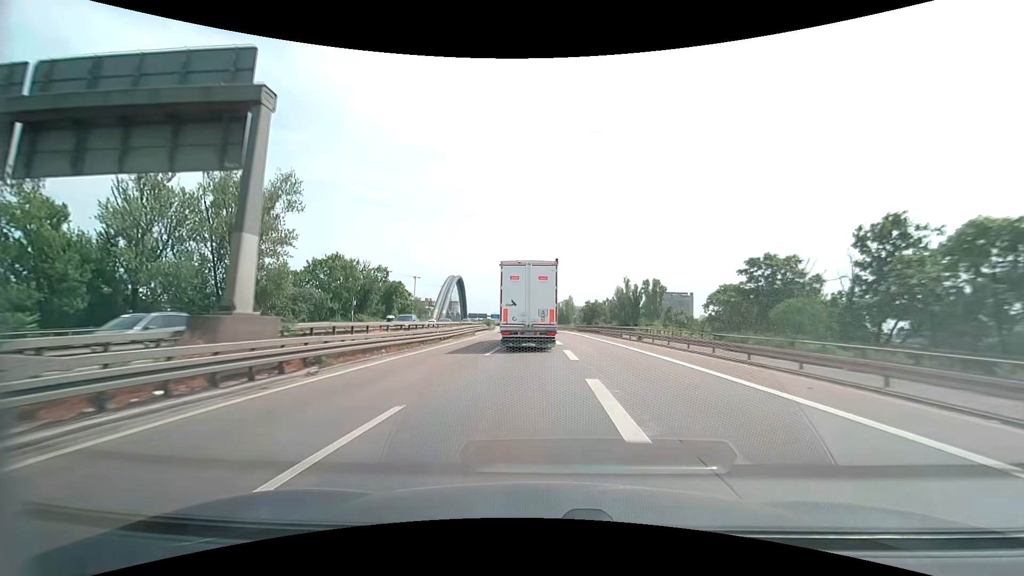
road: motorway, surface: asphalt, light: Day
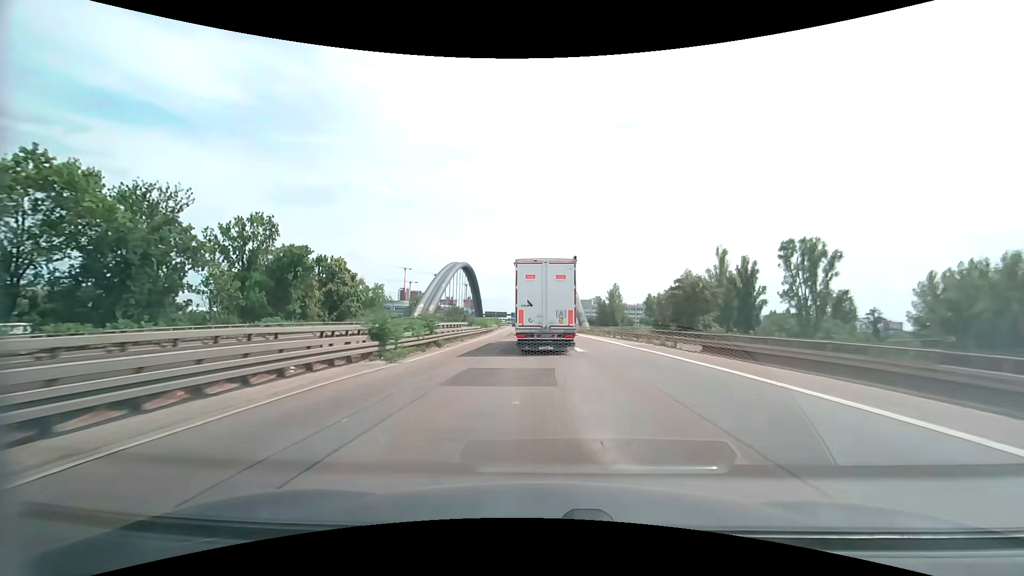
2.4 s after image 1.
(-1.3, +56.4) m; -3°
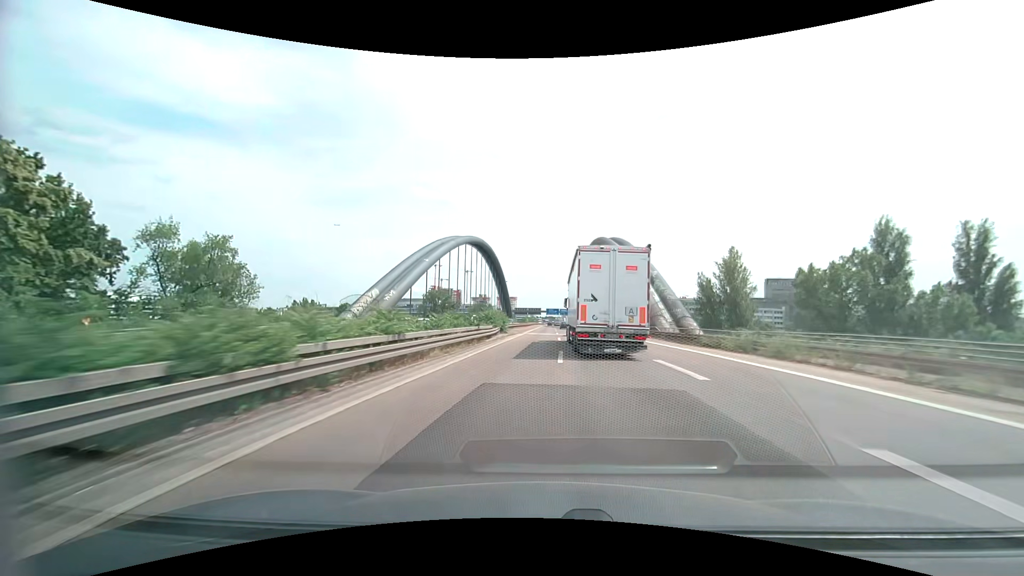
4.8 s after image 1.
(-2.5, +57.4) m; -5°
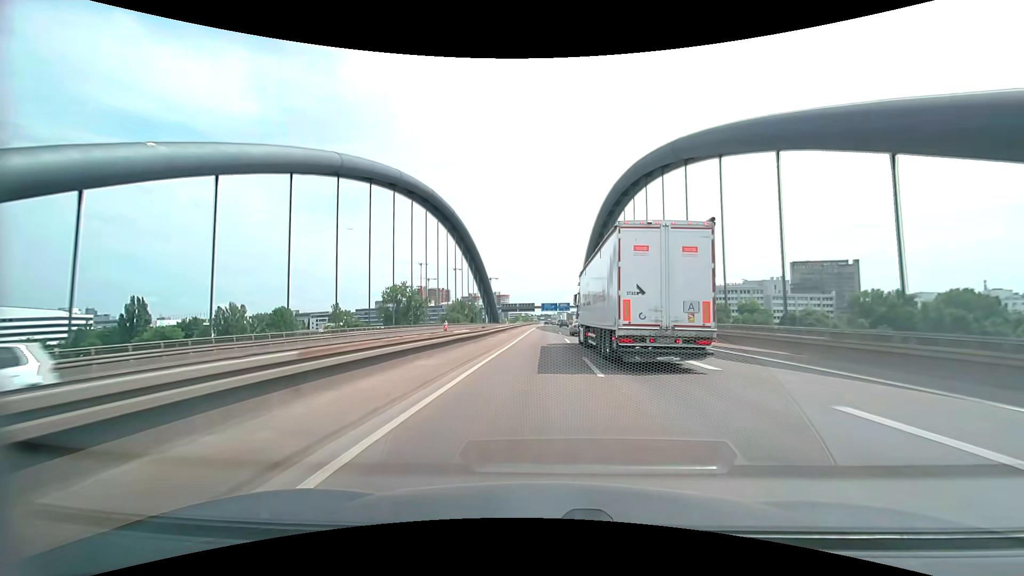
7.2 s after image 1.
(+0.3, +58.5) m; 0°
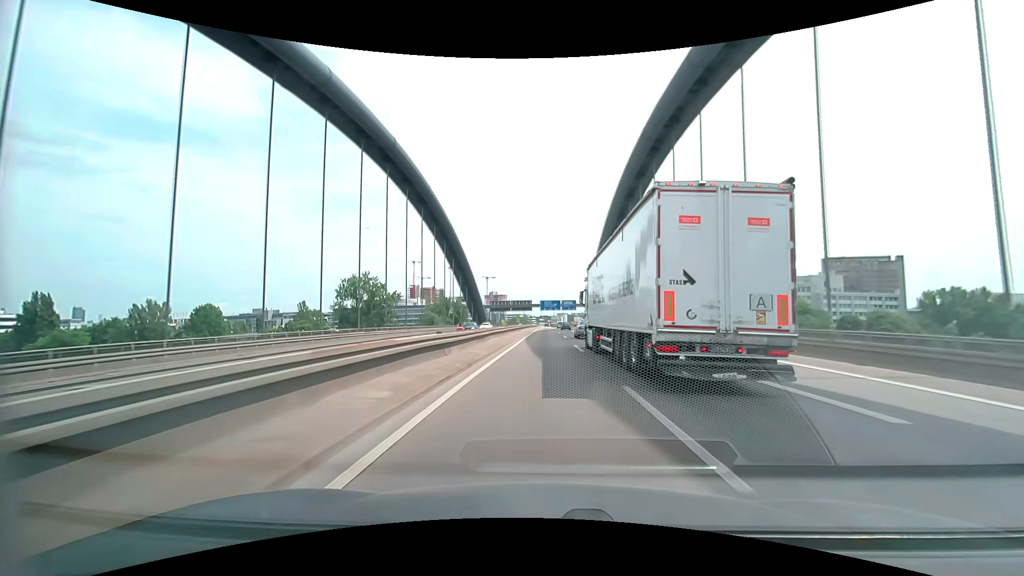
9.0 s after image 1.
(+0.1, +44.3) m; 0°
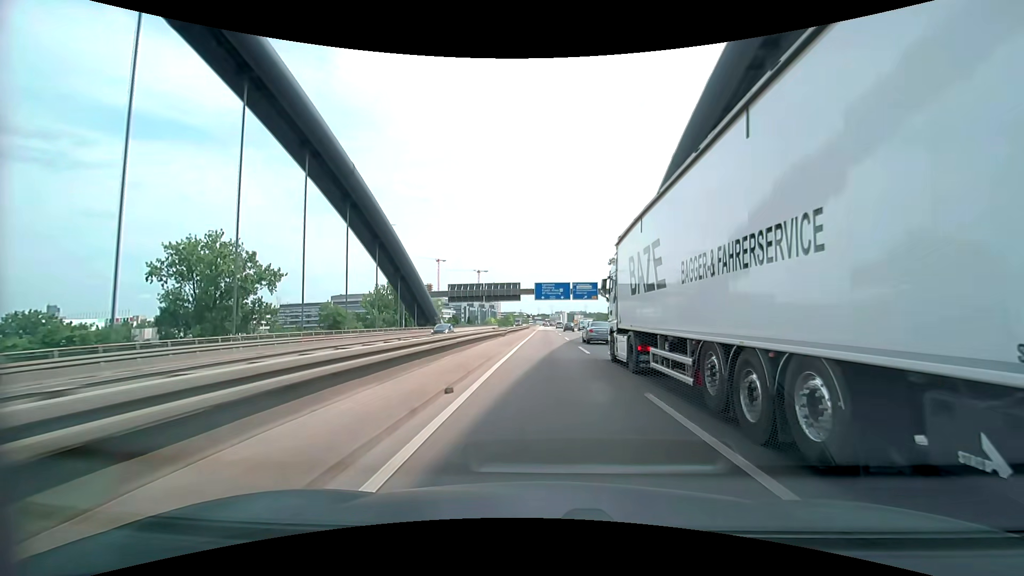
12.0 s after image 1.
(0.0, +74.0) m; 0°
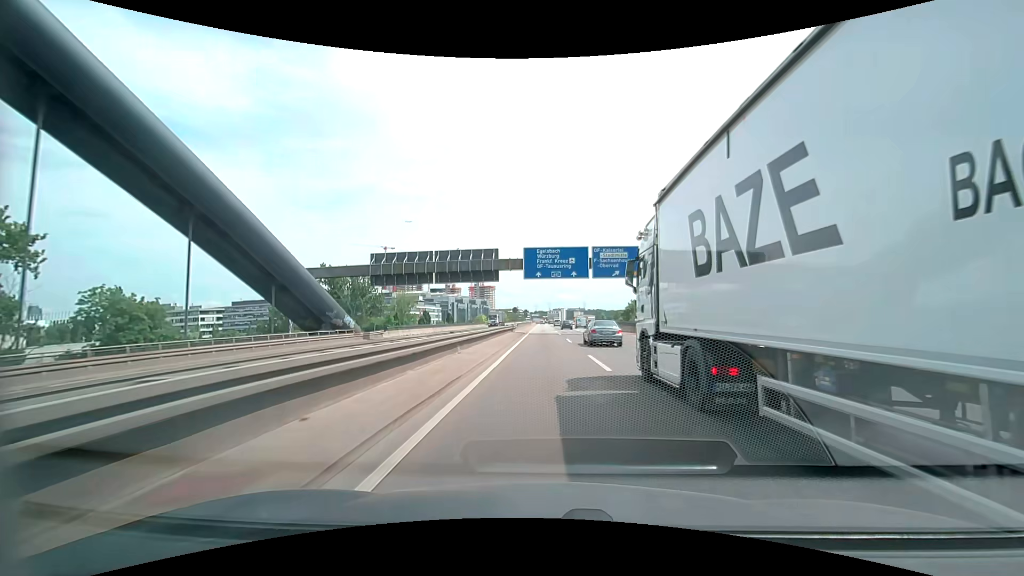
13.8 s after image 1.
(0.0, +44.4) m; 0°
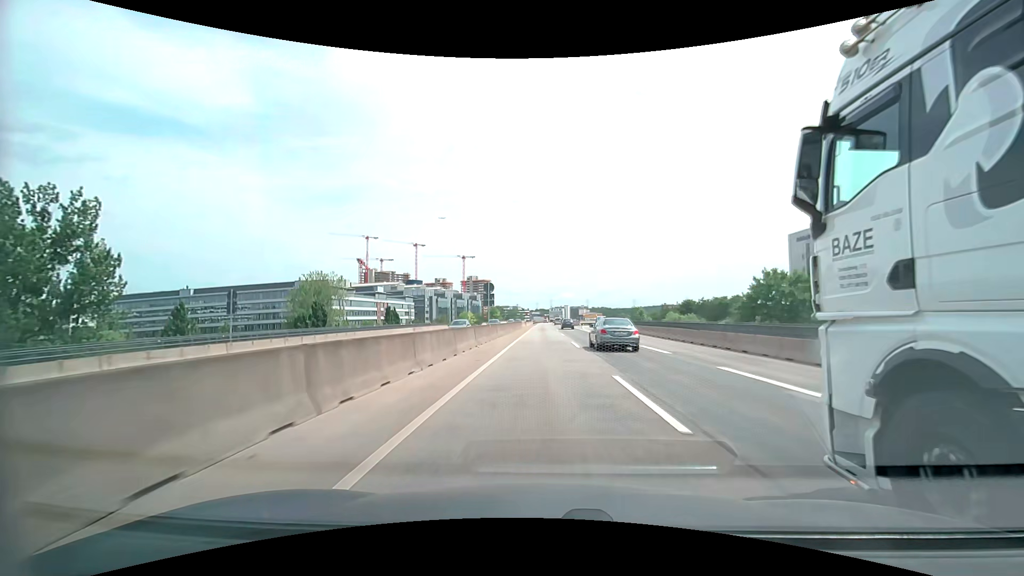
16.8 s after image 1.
(+0.3, +73.7) m; 0°
(0, +10) (0, +20) (0, +30) (0, +40) (0, +50) (0, +60) (0, +70) (0, +80) (0, +90) (0, +100) m
